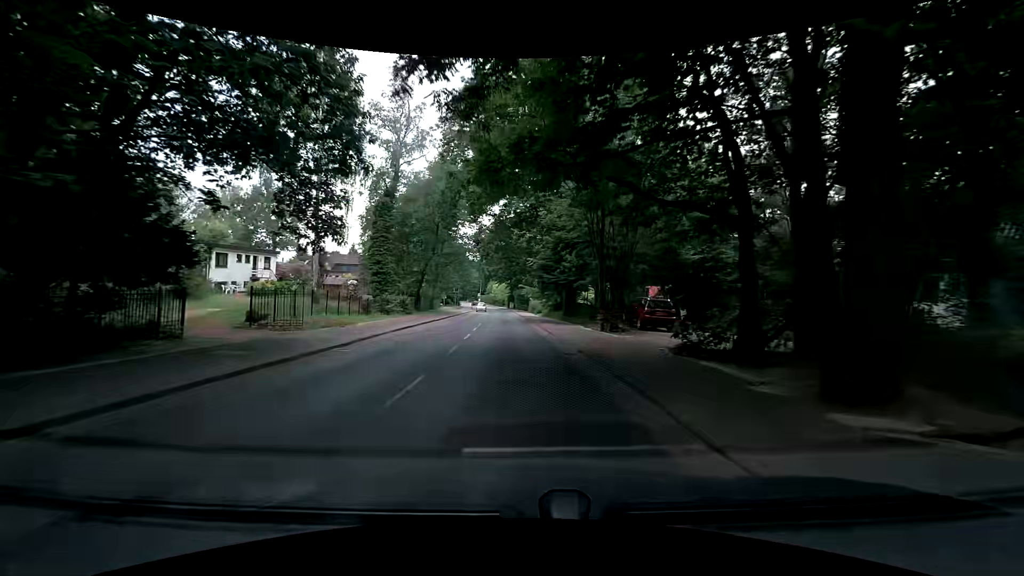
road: tertiary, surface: asphalt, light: Day
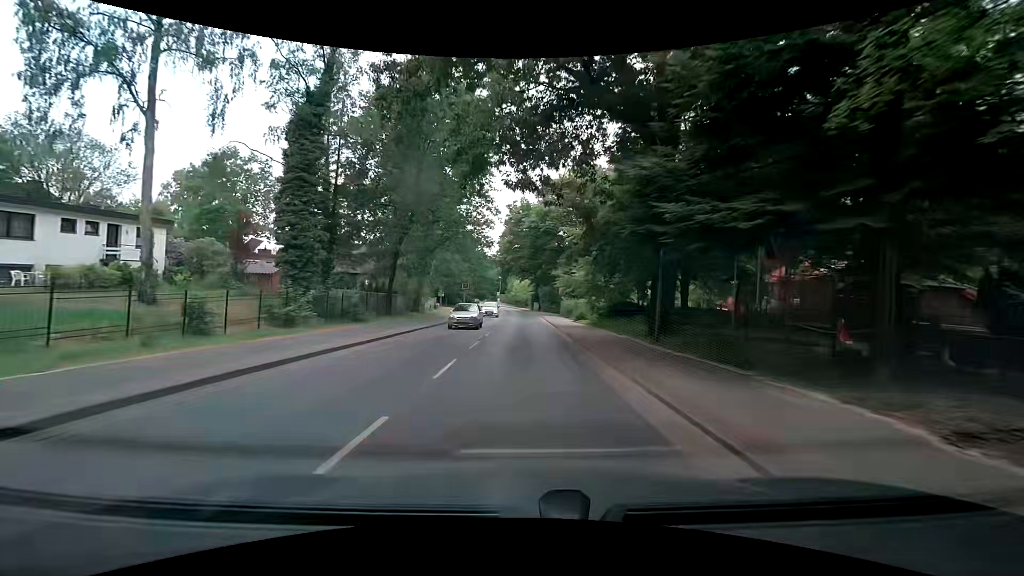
(-0.5, +22.0) m; -3°
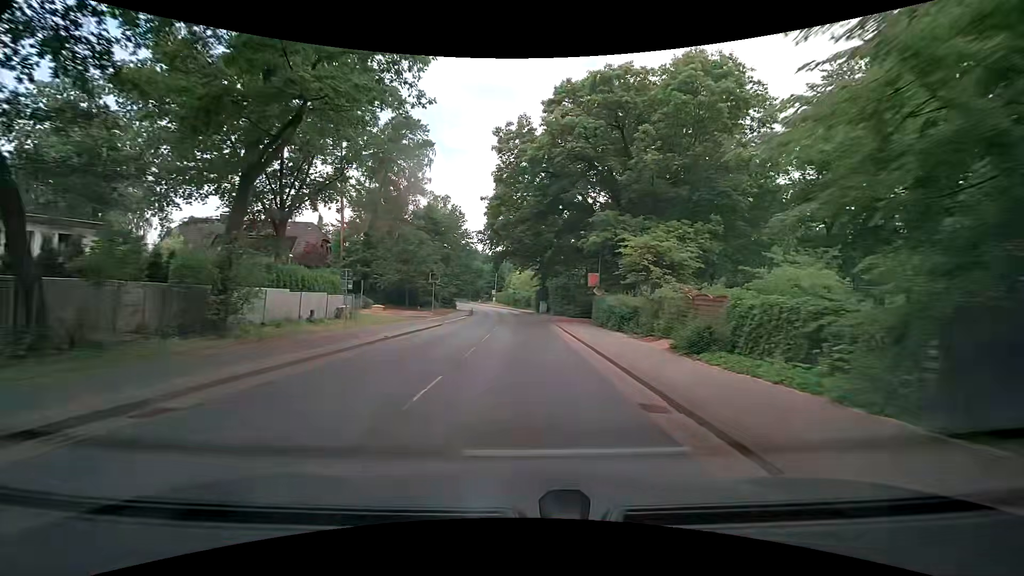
(+0.1, +27.7) m; 0°
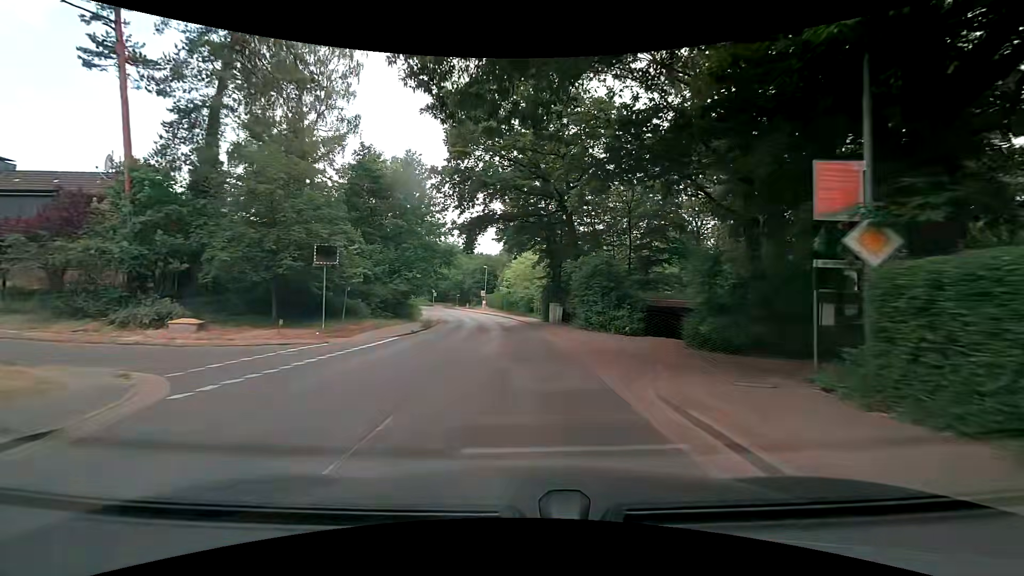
(+0.2, +27.5) m; +1°
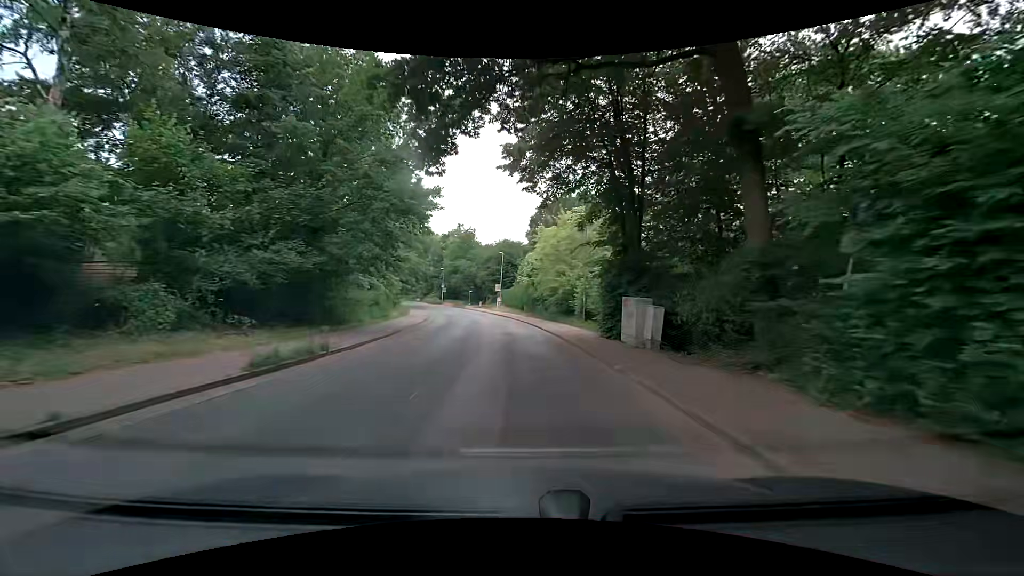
(-0.6, +21.8) m; -3°
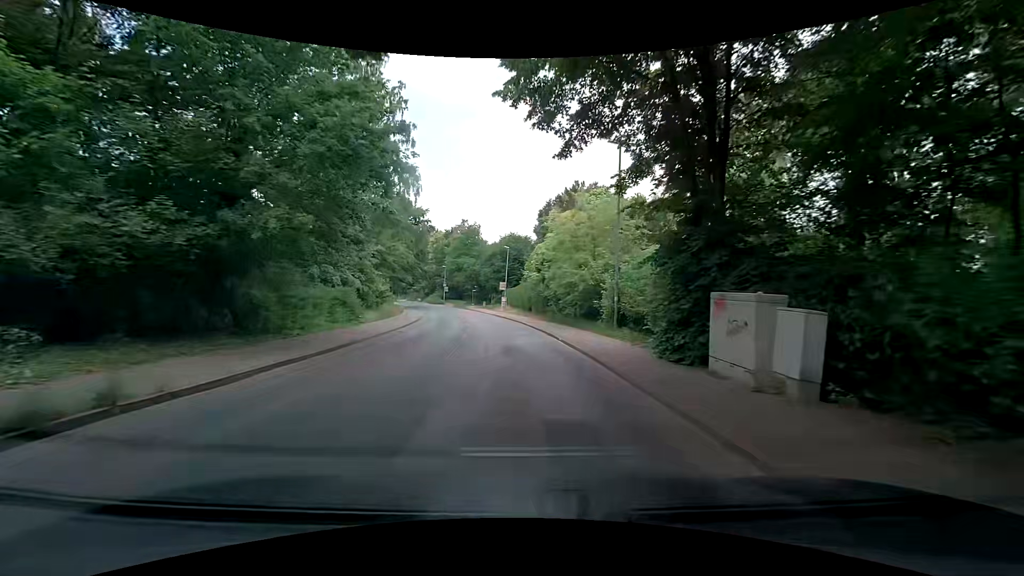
(-0.1, +7.4) m; 0°
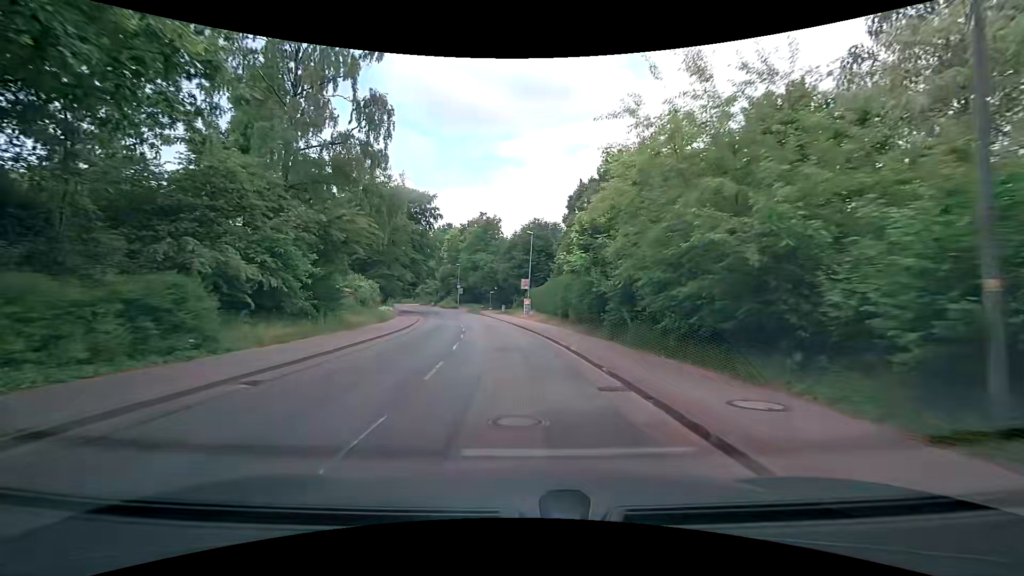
(-0.5, +15.0) m; -3°
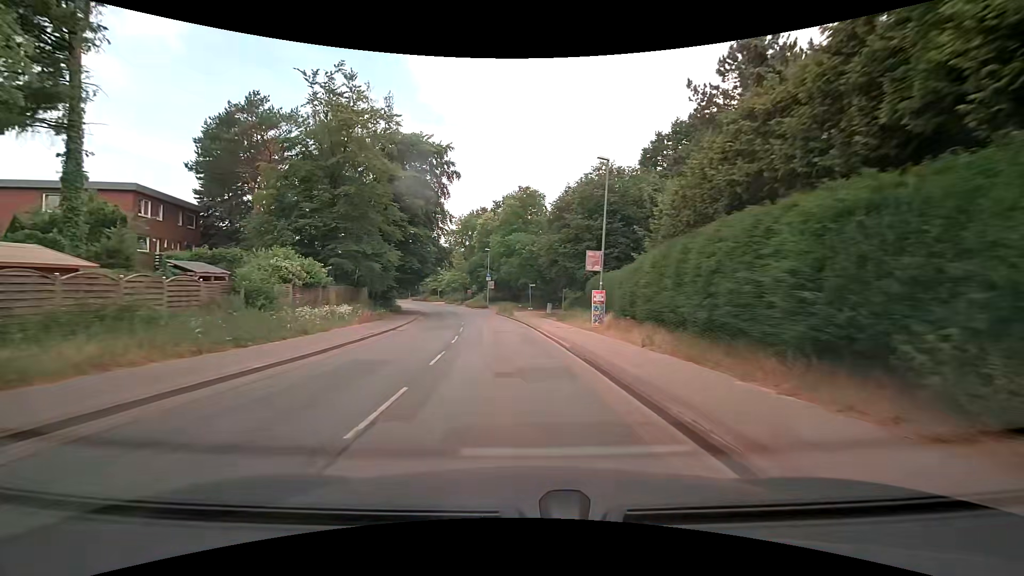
(-1.0, +22.7) m; -5°
(0, +10) (-1, +20) (-2, +30) (-4, +40) (-5, +50) (-7, +59) (-10, +69) (-13, +79) (-16, +88) (-20, +97) m
